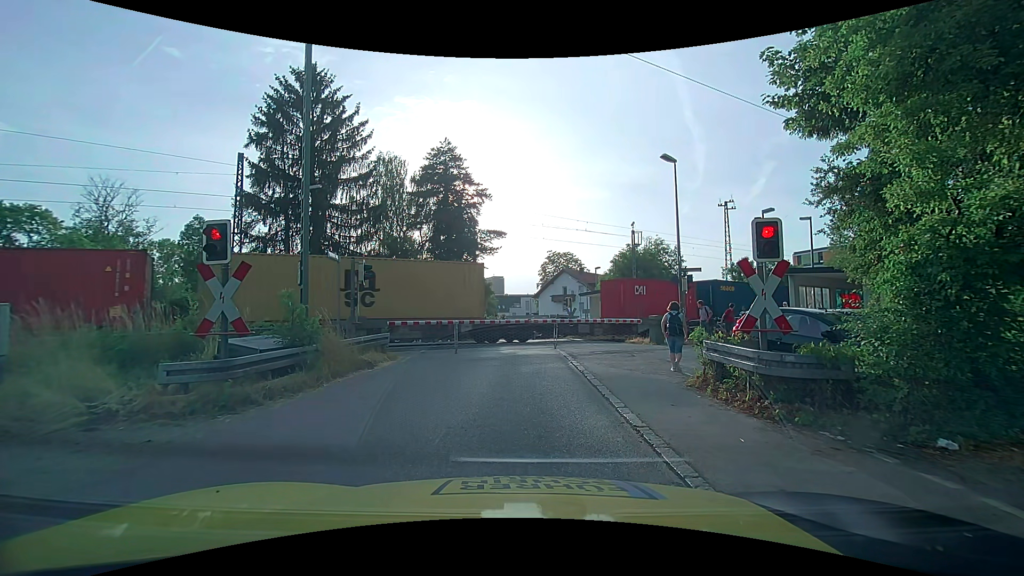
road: unclassified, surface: asphalt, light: Day
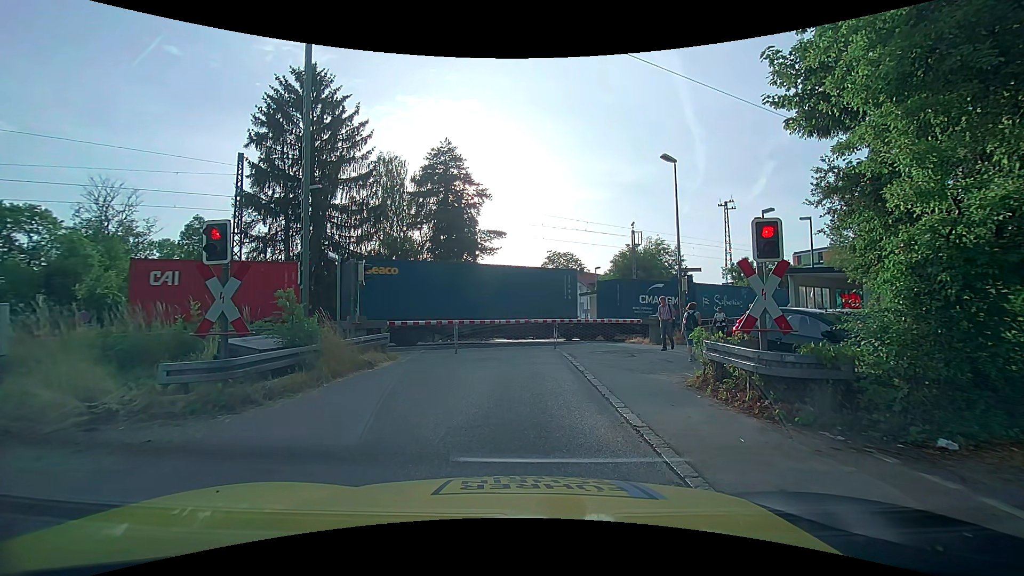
(0.0, 0.0) m; 0°
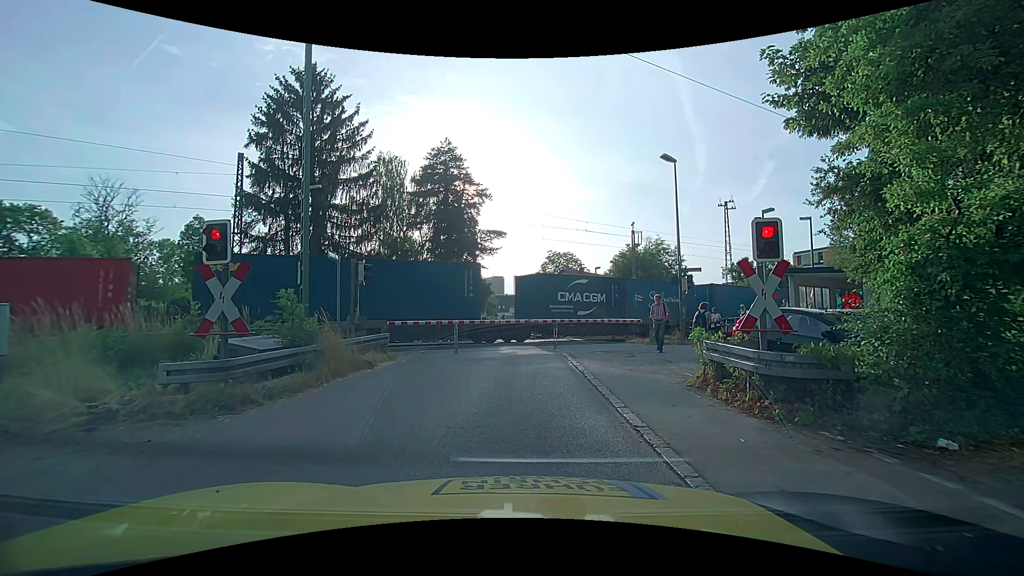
(0.0, 0.0) m; 0°
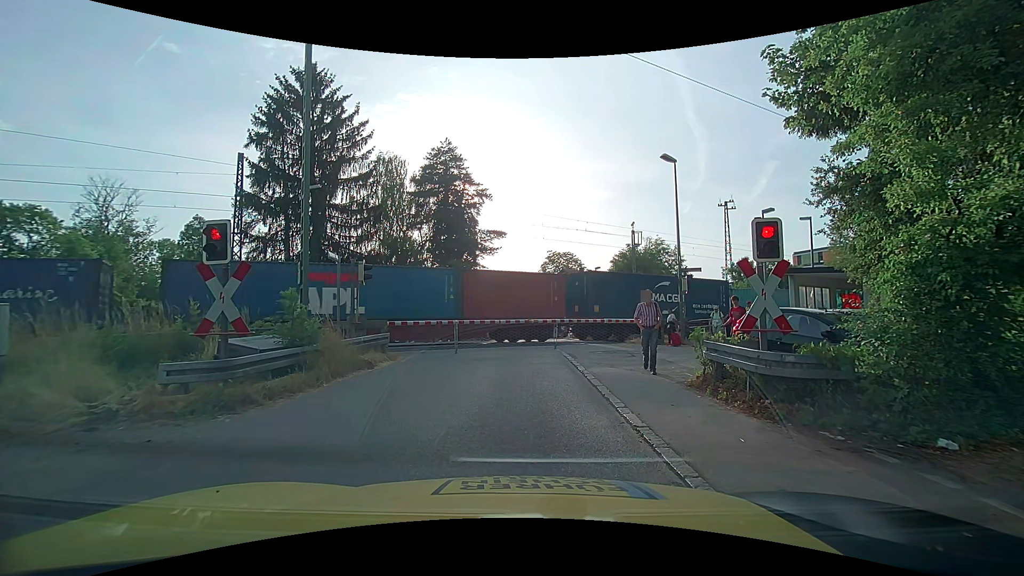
(0.0, 0.0) m; 0°
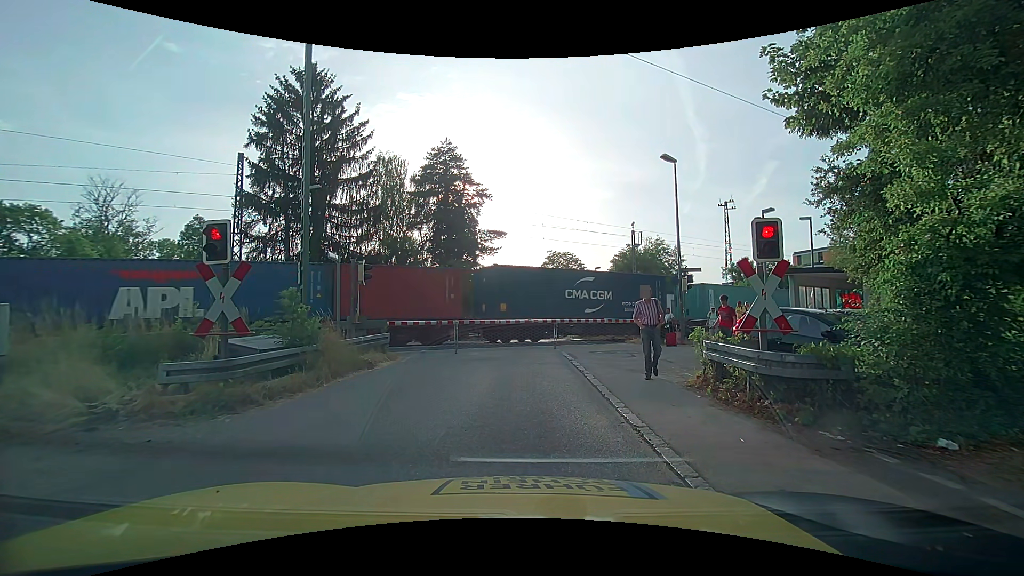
(0.0, 0.0) m; 0°
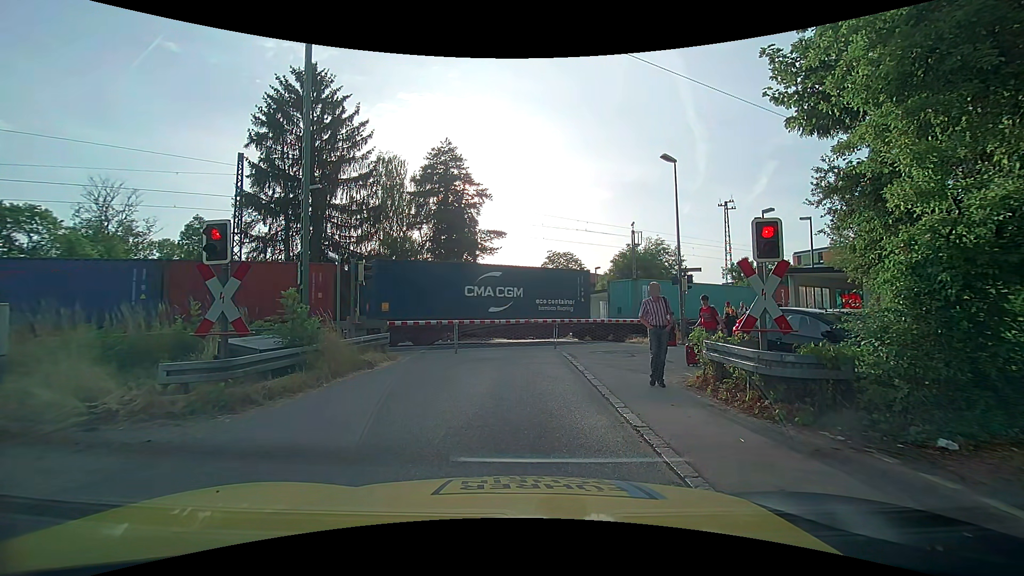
(0.0, 0.0) m; 0°
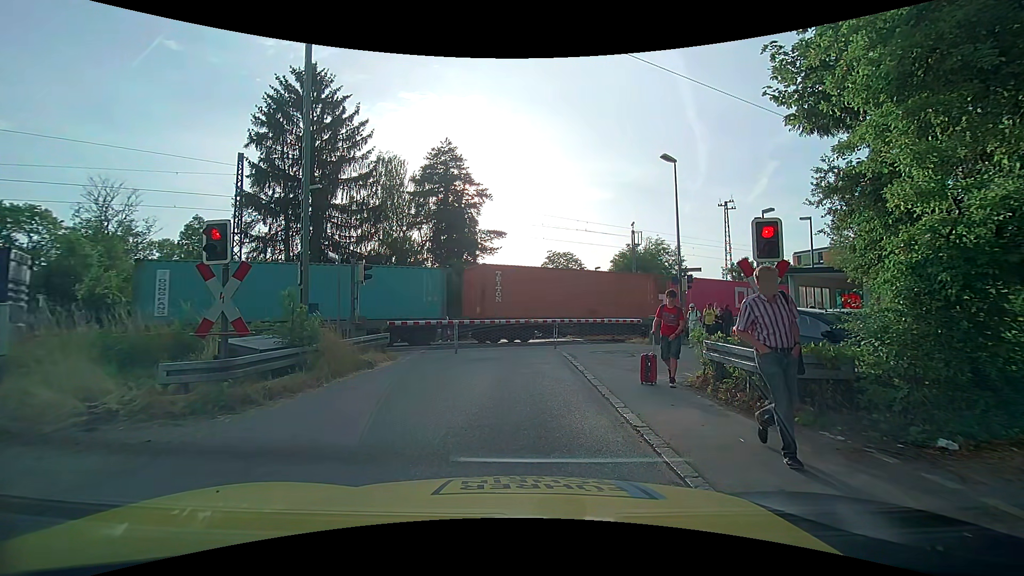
(0.0, 0.0) m; 0°
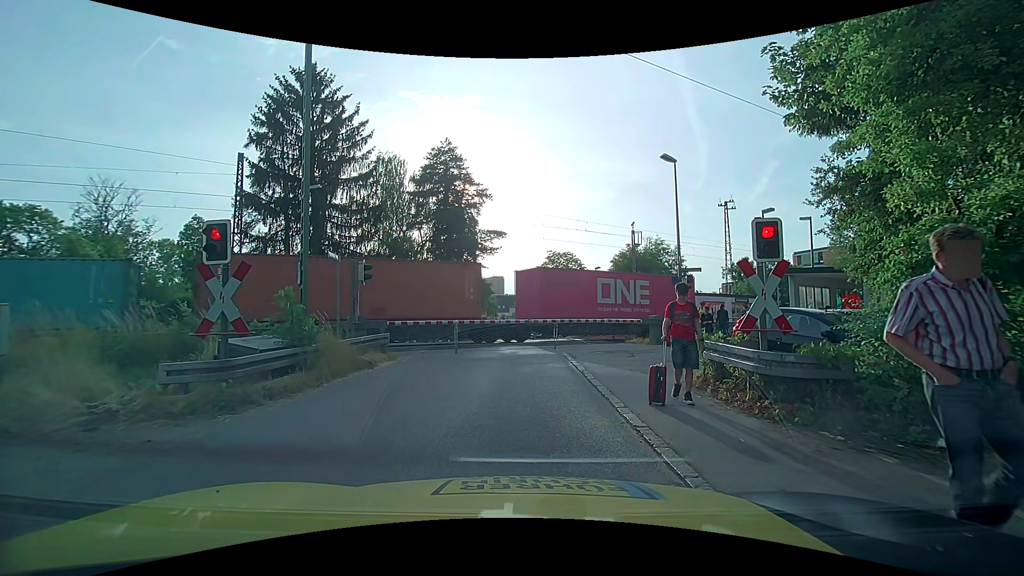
(0.0, 0.0) m; 0°
